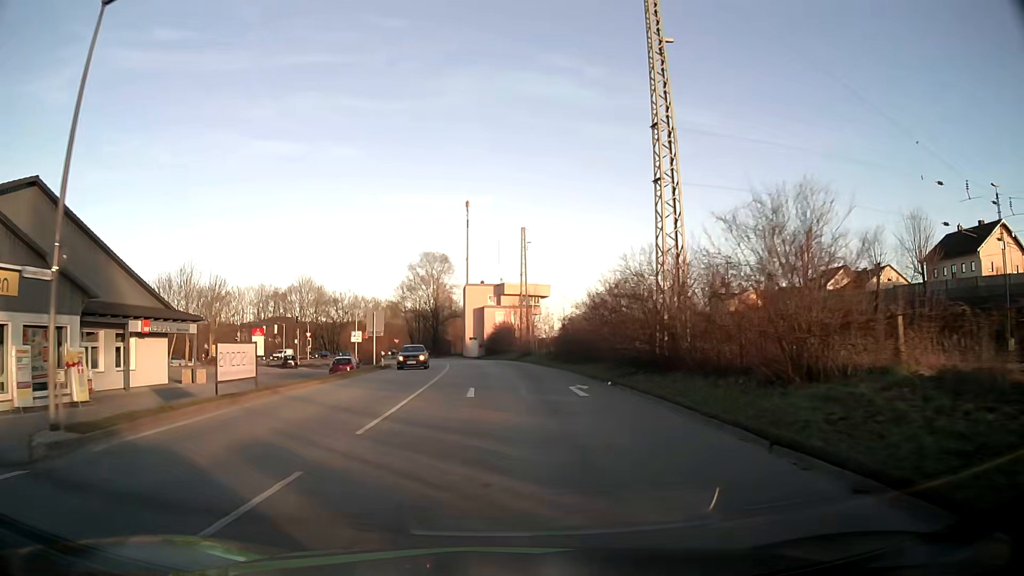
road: tertiary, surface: asphalt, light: Day
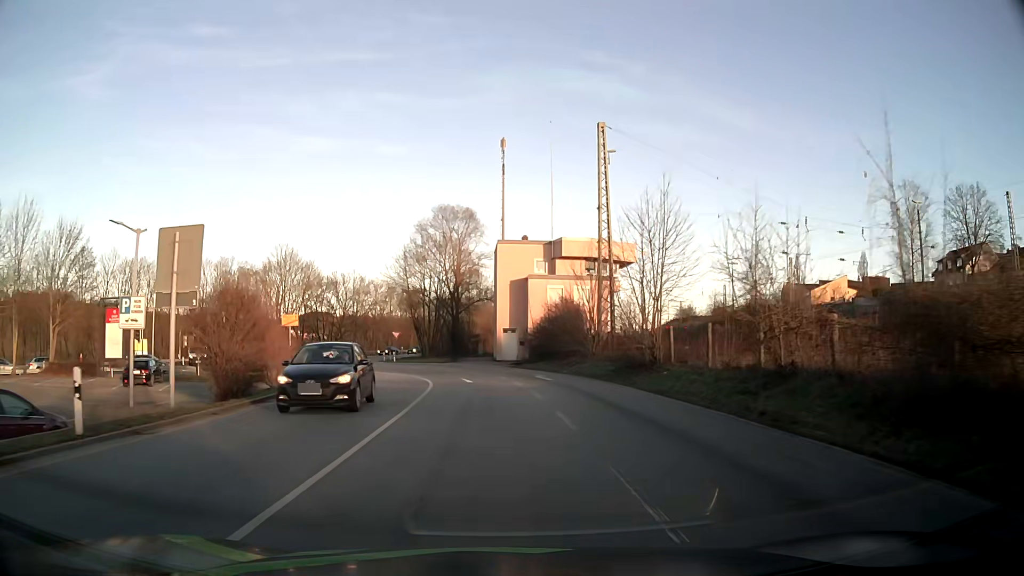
(-1.2, +36.6) m; -3°
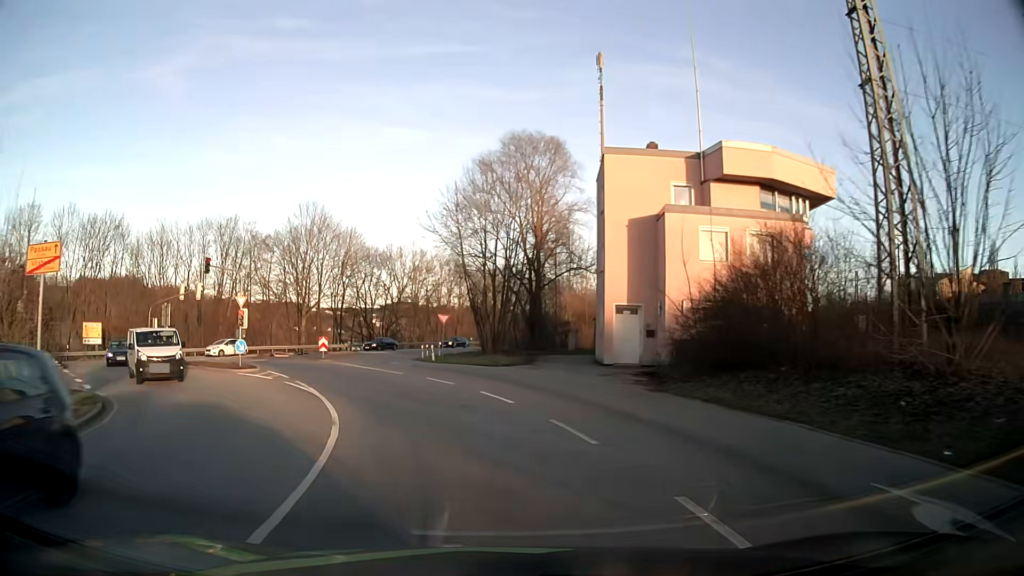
(-1.0, +25.2) m; -7°
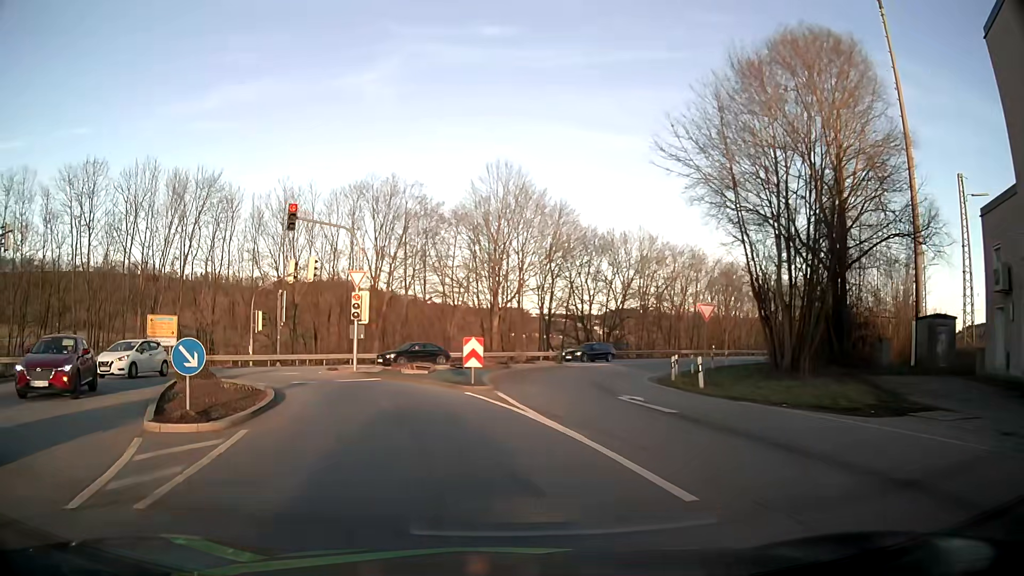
(-2.9, +19.9) m; -18°
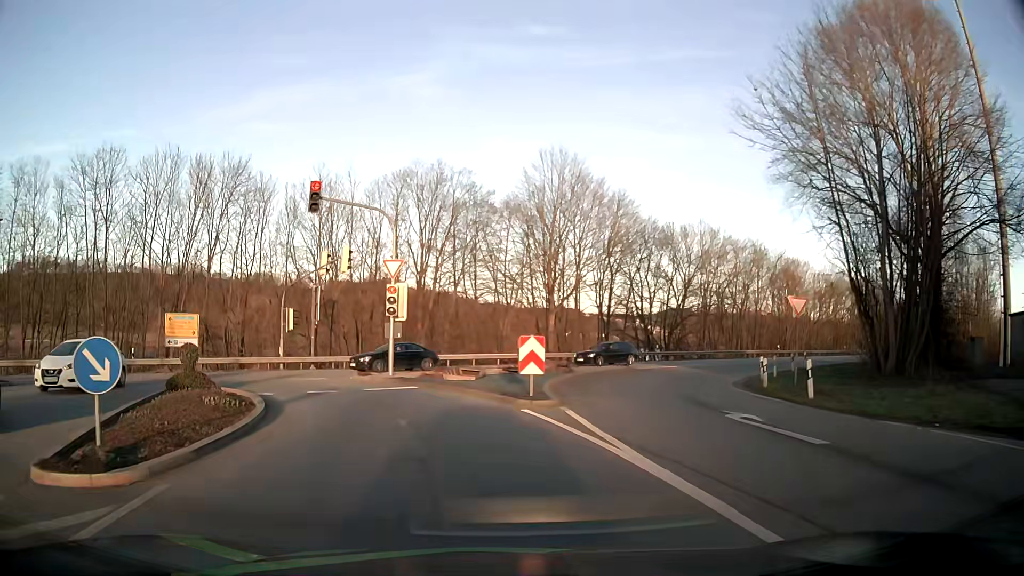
(-0.2, +4.1) m; -5°
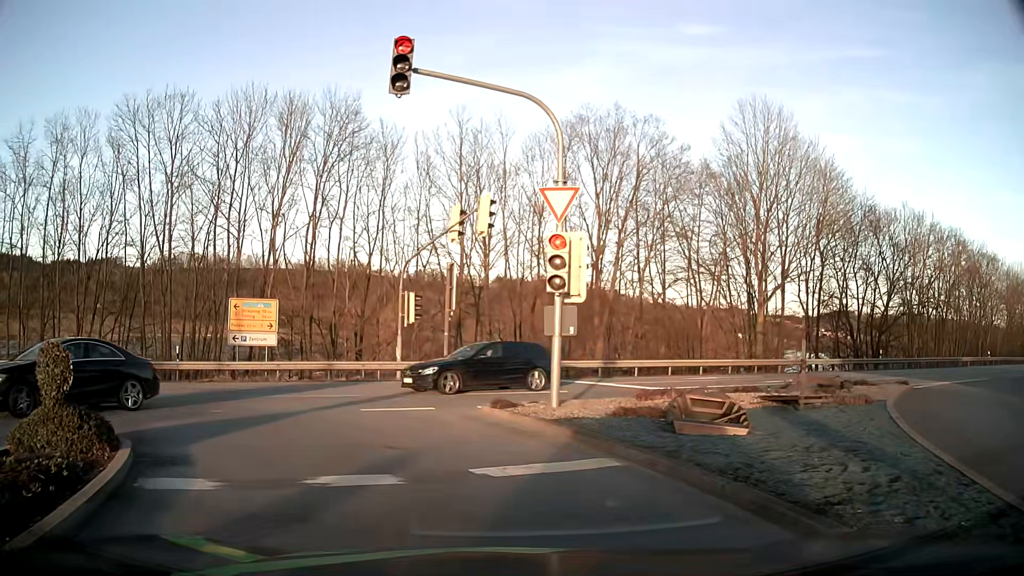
(-1.4, +11.4) m; -14°
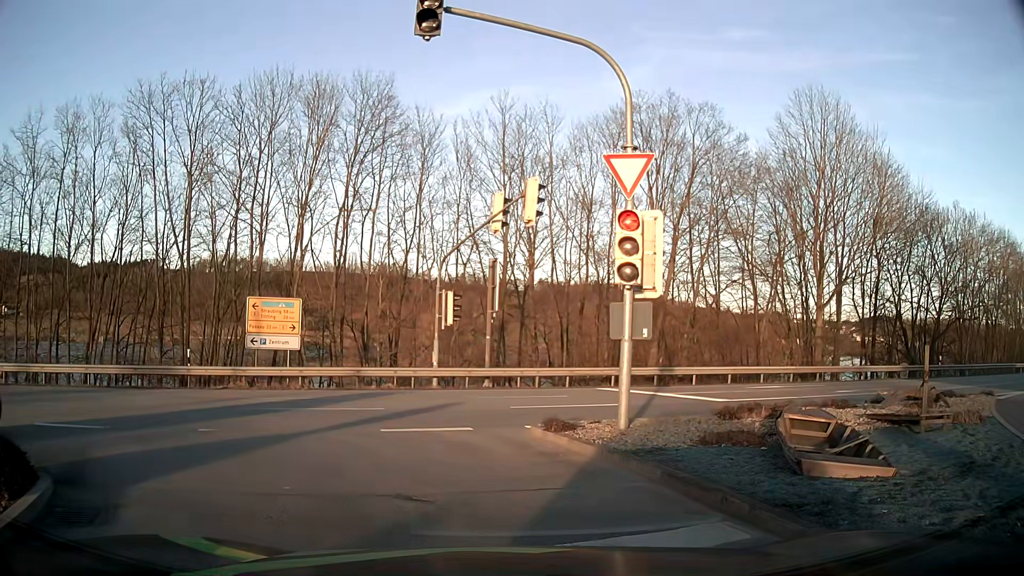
(-0.1, +2.5) m; -4°
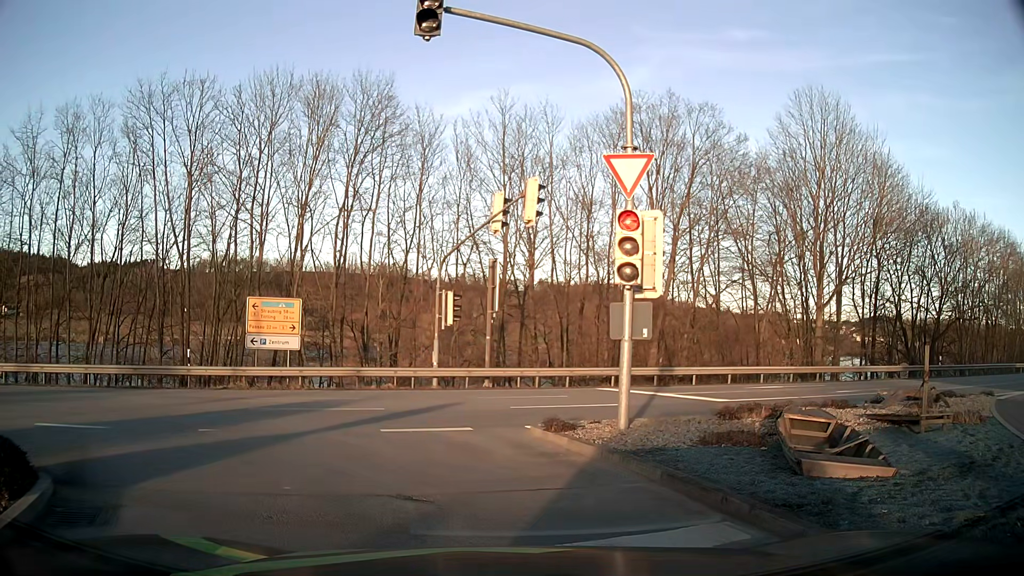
(0.0, 0.0) m; 0°
(-2, +10) (-9, +16) (-19, +17) (-29, +14) (-38, +12) (-48, +9) (-58, +6) (-67, +4) (-77, +1) (-87, -1) m
